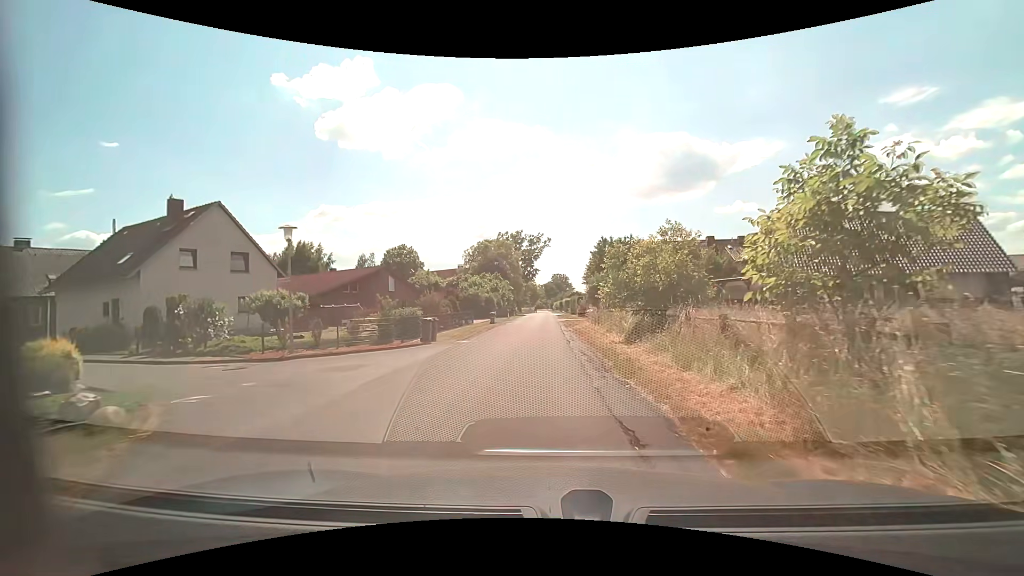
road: unclassified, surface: asphalt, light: Day
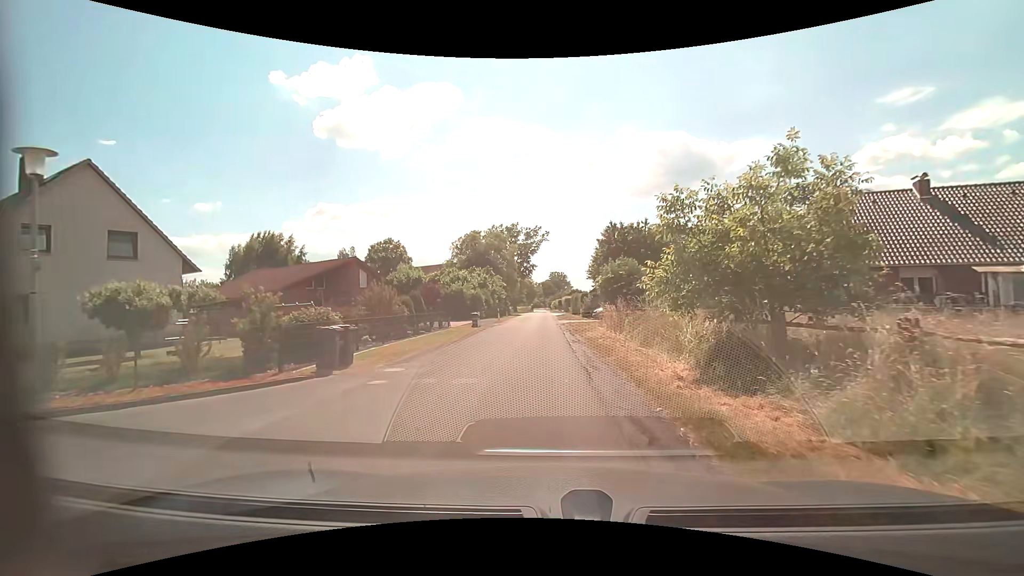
(-0.1, +8.9) m; -1°
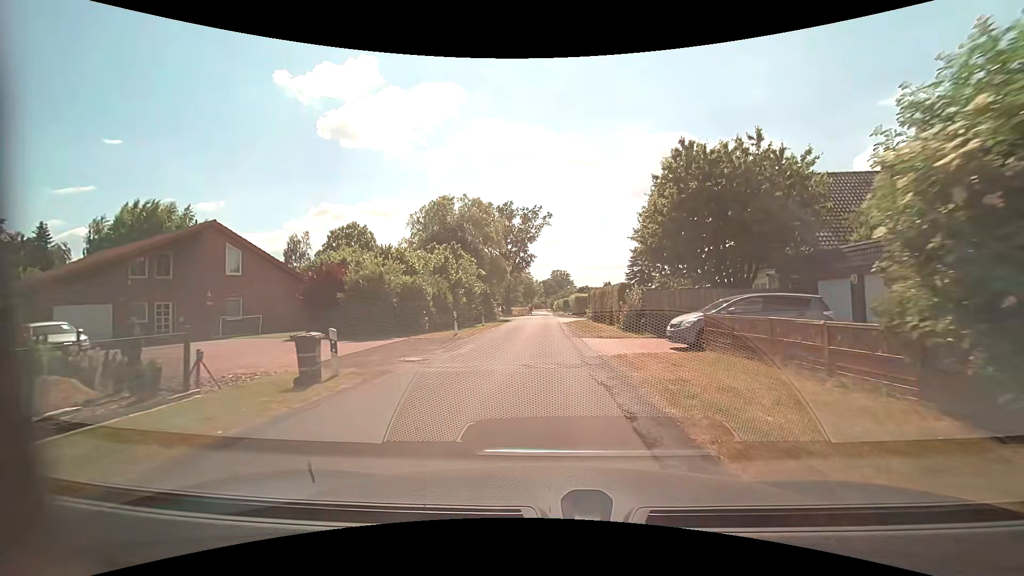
(+0.2, +22.4) m; +1°
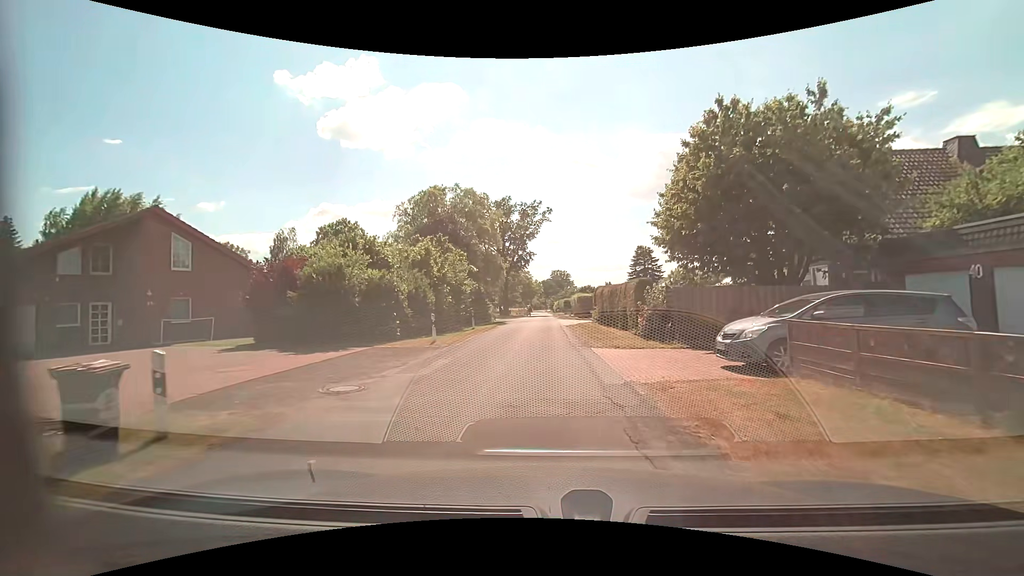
(0.0, +4.4) m; 0°
(0, +10) (0, +20) (0, +30) (0, +40) (0, +50) (0, +60) (0, +70) (0, +80) (0, +90) (0, +100) m
